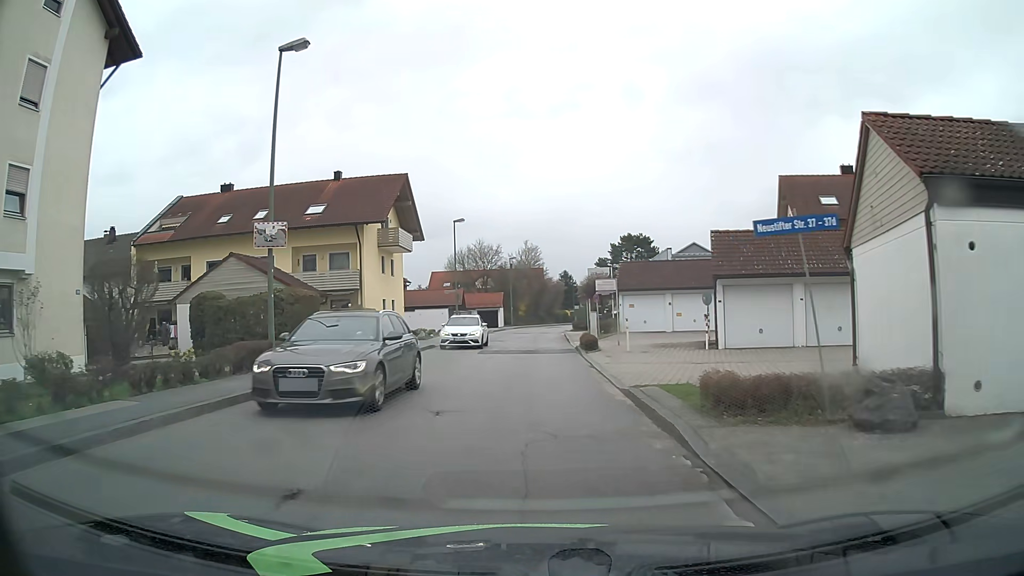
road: unclassified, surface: asphalt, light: Day
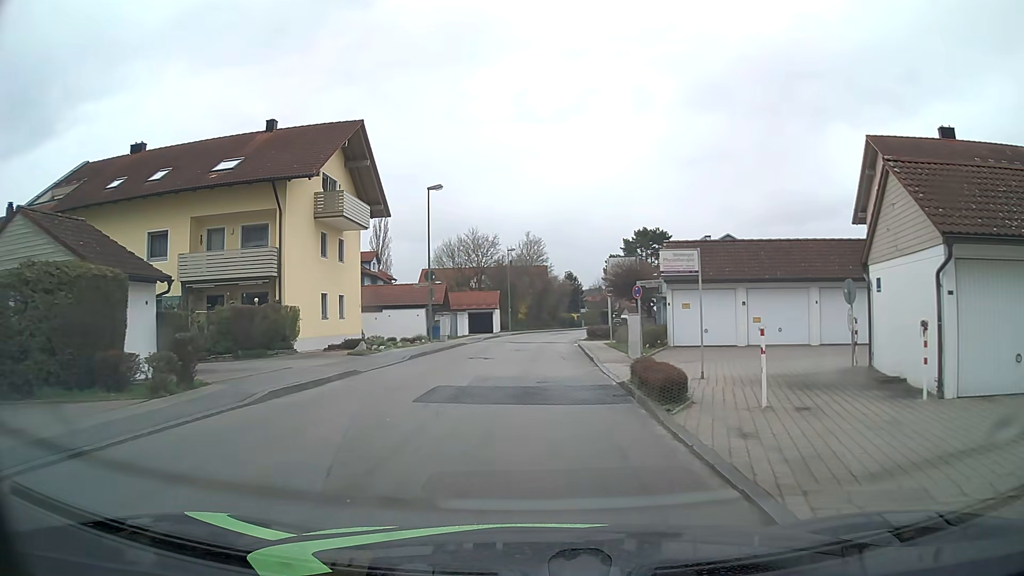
(+0.2, +13.4) m; +1°
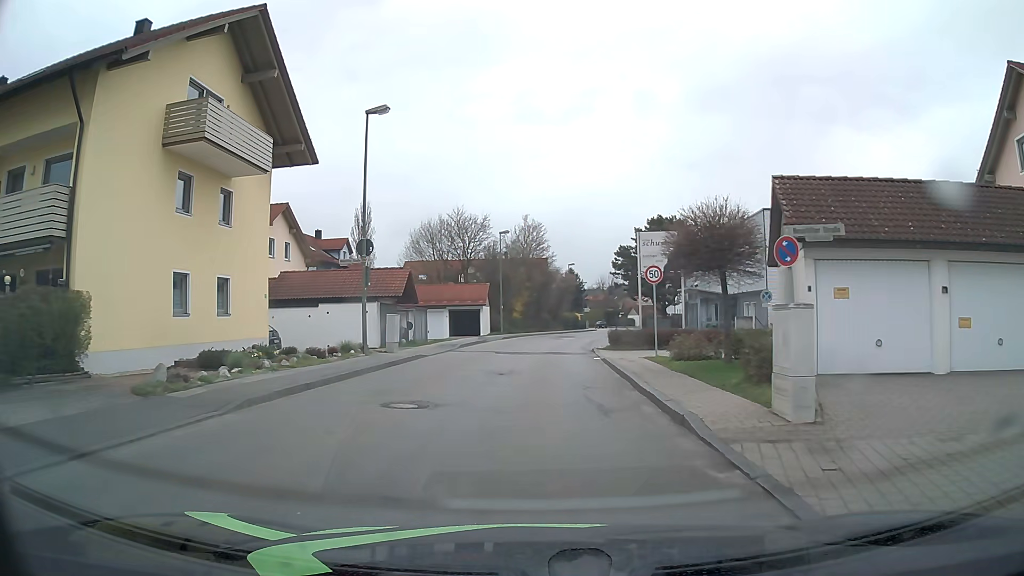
(-0.1, +13.4) m; 0°
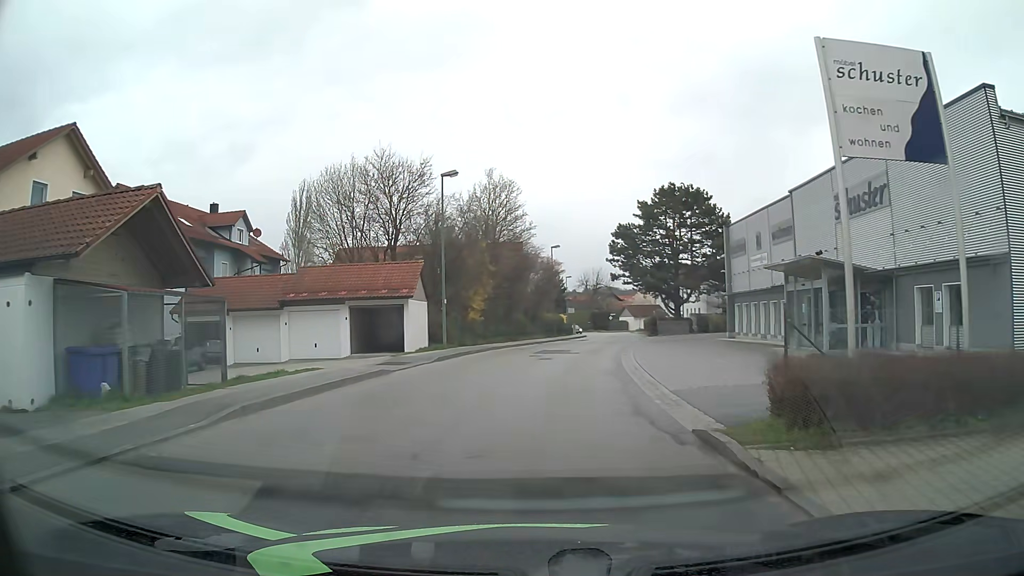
(+0.3, +22.5) m; +2°
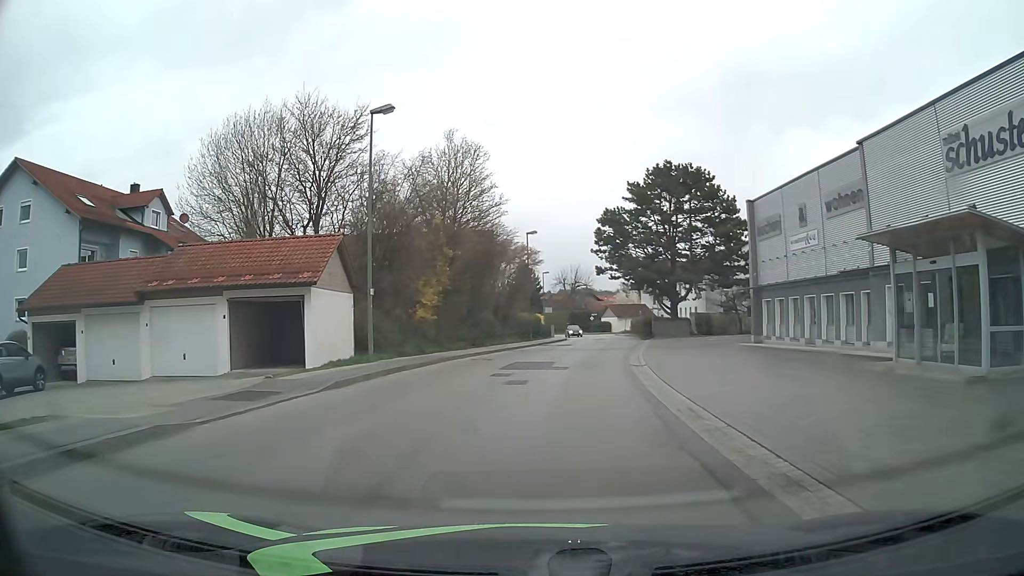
(+0.2, +10.1) m; +2°
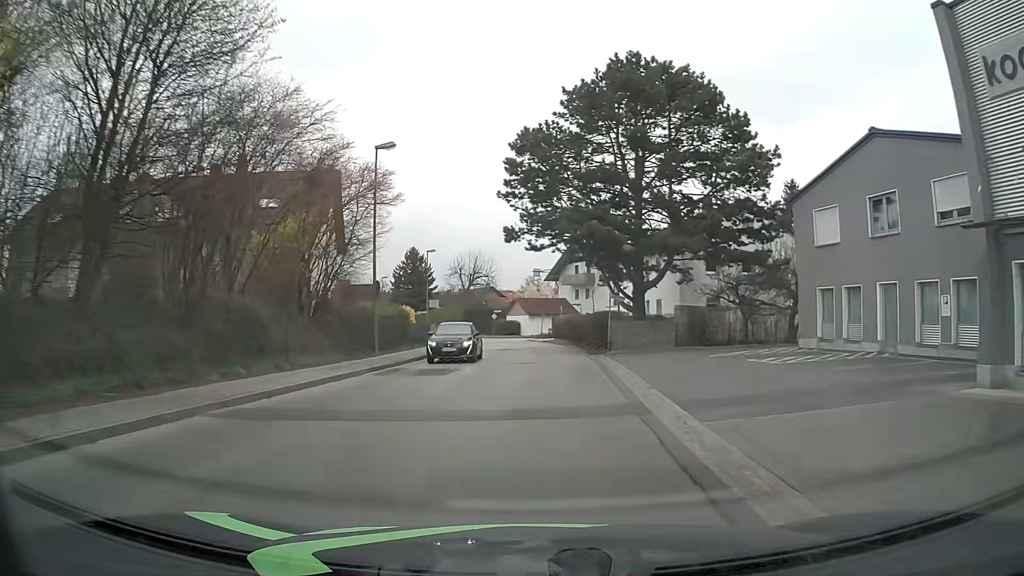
(+1.8, +25.1) m; +8°
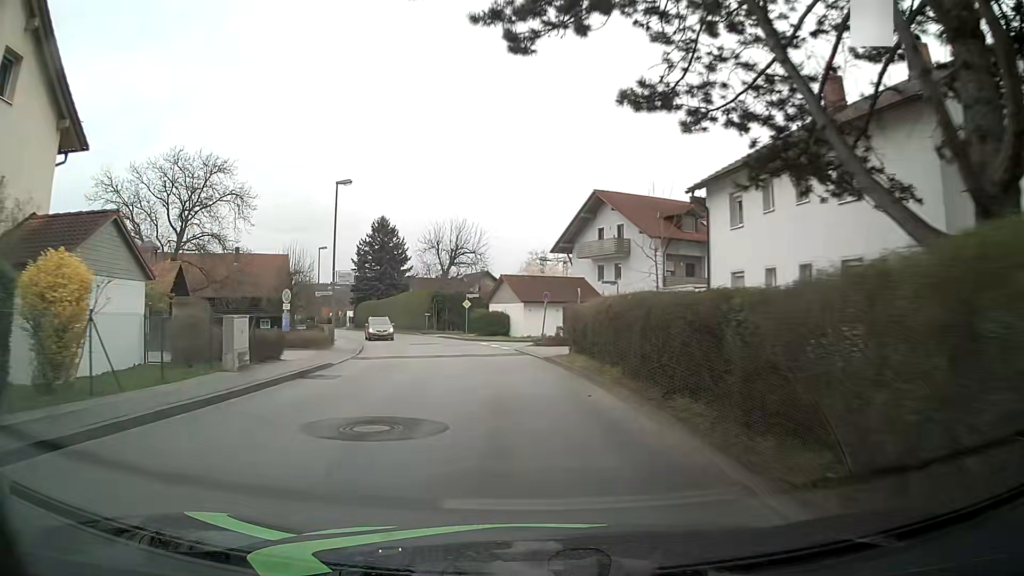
(+0.7, +28.4) m; -1°
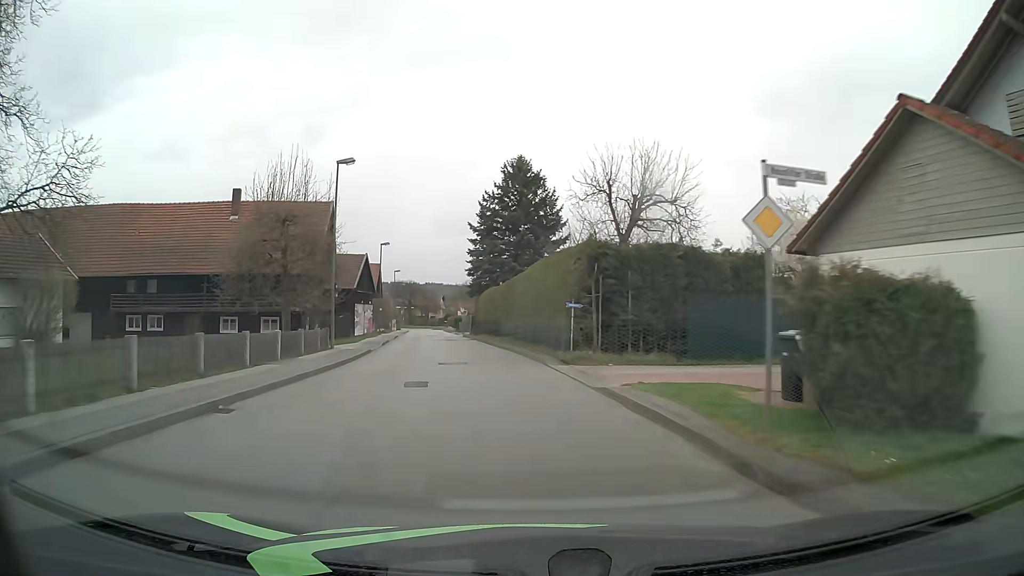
(-4.1, +36.7) m; -15°
(0, +10) (-1, +20) (-3, +30) (-4, +40) (-6, +50) (-7, +59) (-9, +69) (-10, +79) (-12, +89) (-14, +99) m
